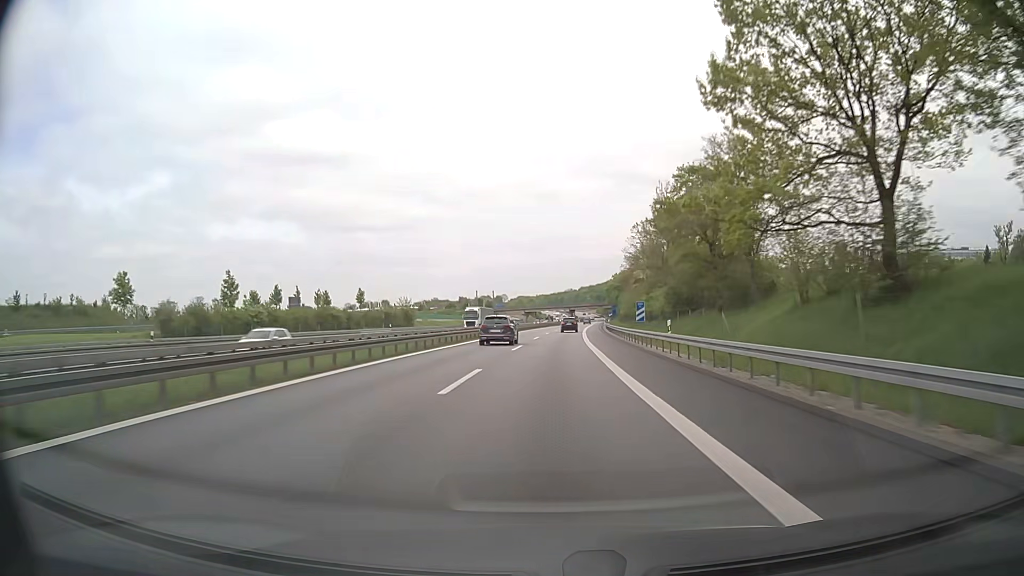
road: motorway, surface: asphalt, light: Day
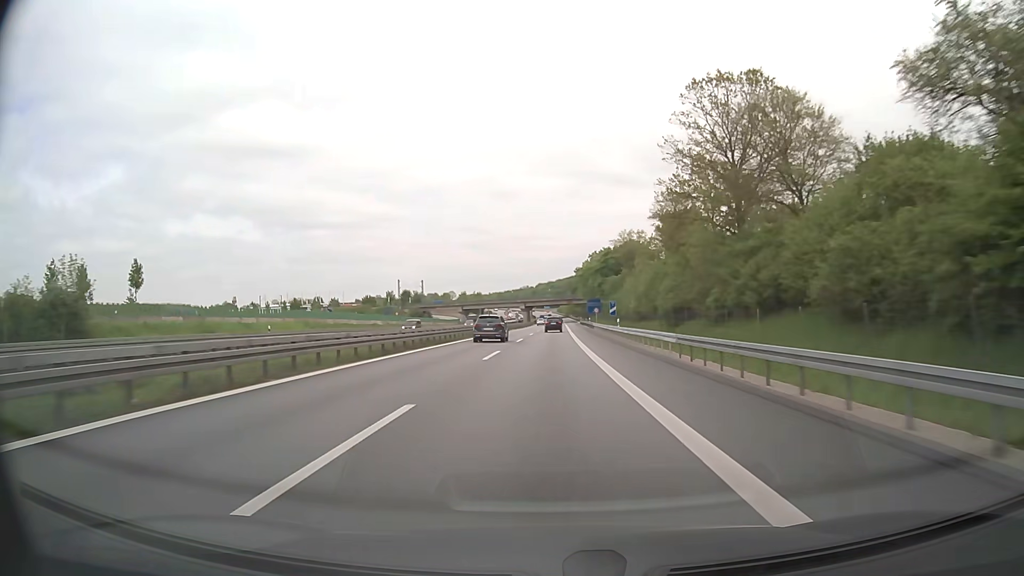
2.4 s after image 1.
(+2.9, +80.4) m; +4°
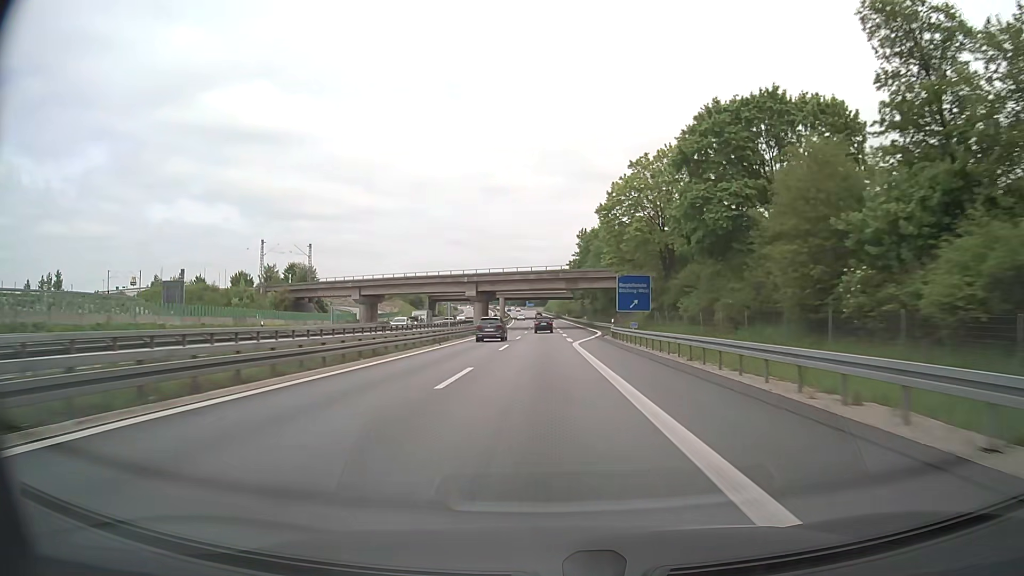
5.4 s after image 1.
(+1.6, +100.0) m; +1°
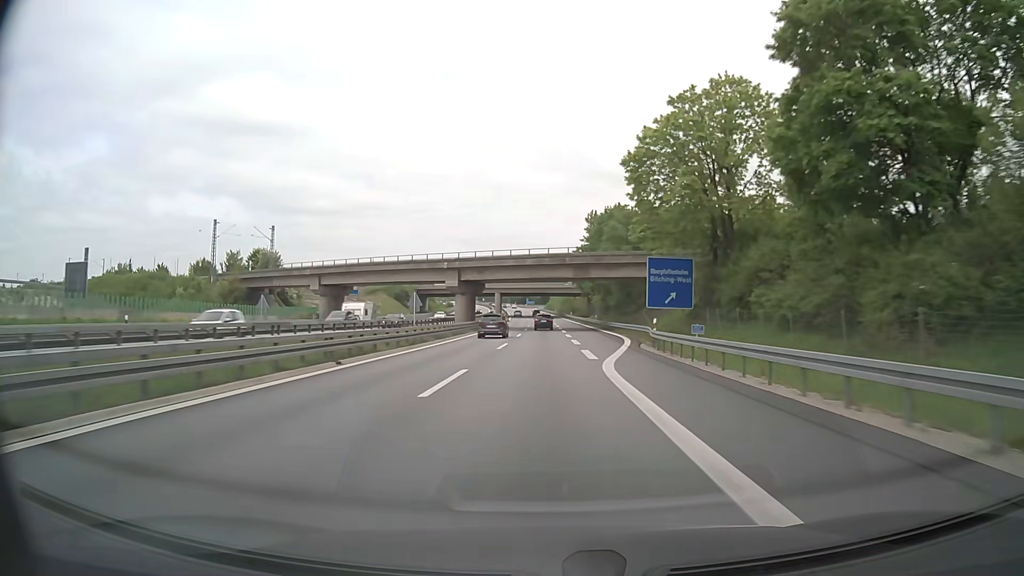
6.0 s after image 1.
(0.0, +20.0) m; 0°
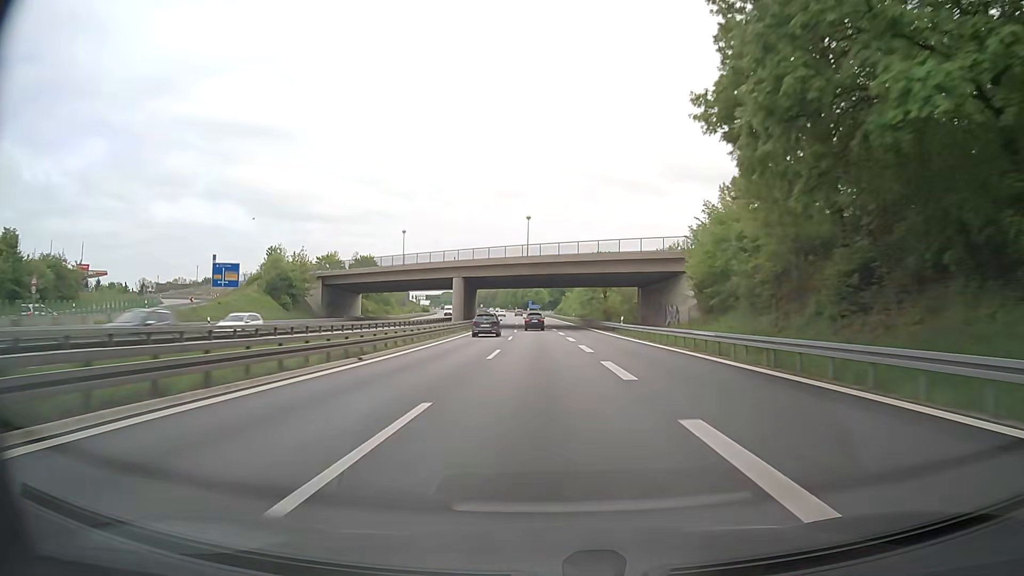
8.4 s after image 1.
(-0.3, +79.9) m; -1°
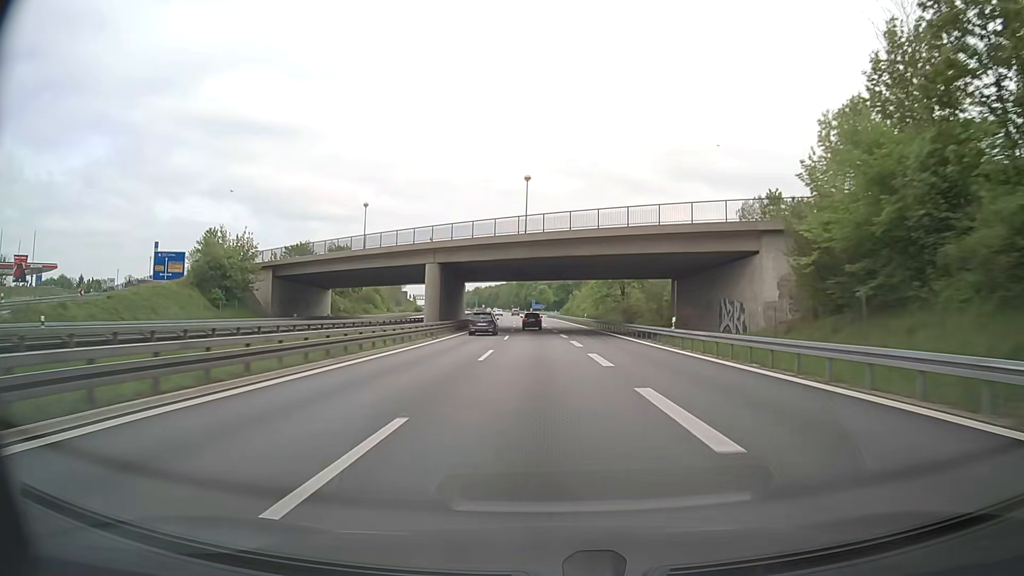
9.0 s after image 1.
(0.0, +19.9) m; 0°
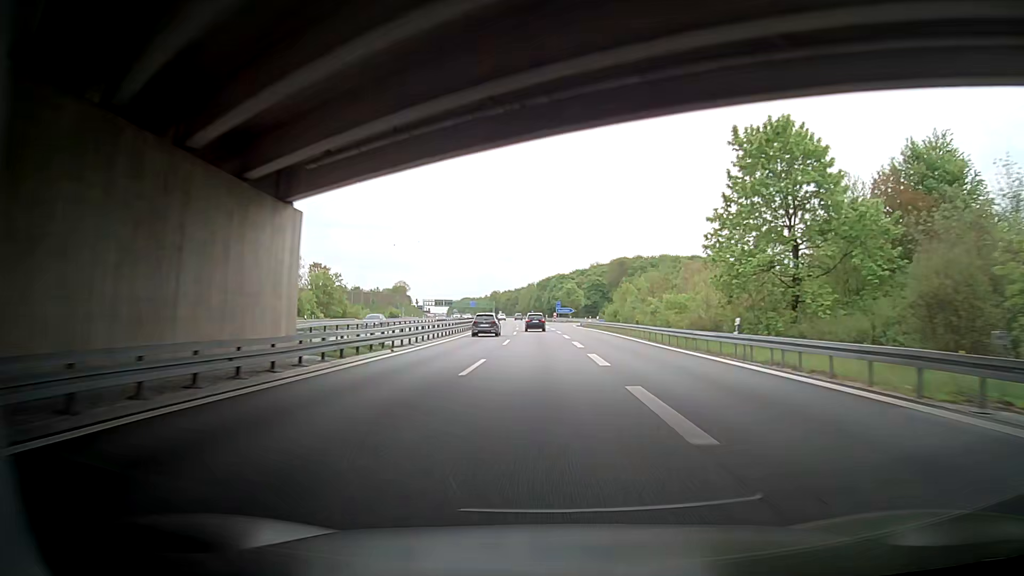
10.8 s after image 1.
(-1.0, +59.4) m; -2°
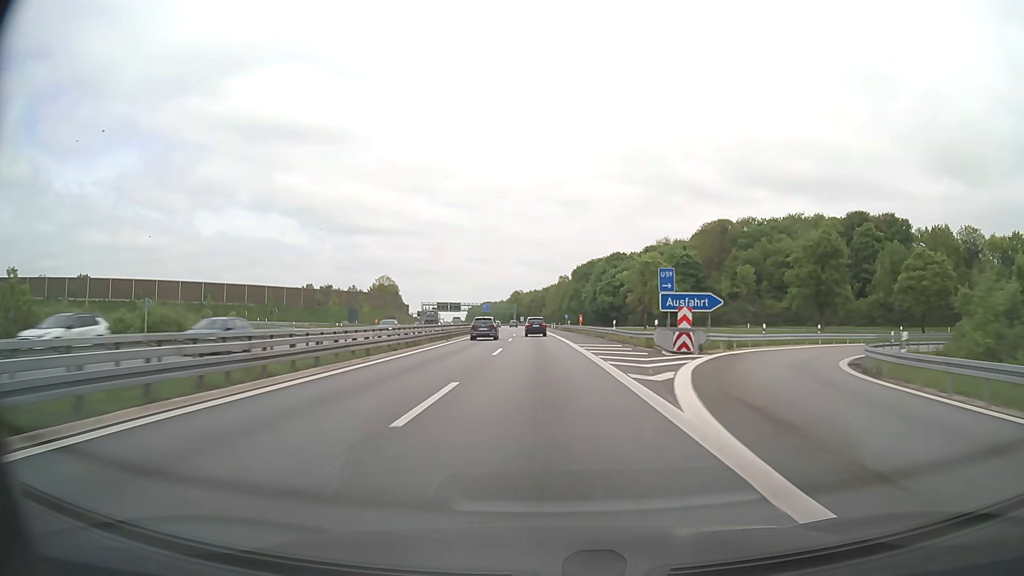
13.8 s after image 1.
(-2.2, +98.3) m; -3°
(0, +10) (0, +20) (0, +30) (0, +40) (-1, +50) (-1, +60) (-1, +70) (-2, +80) (-2, +90) (-3, +100) m
